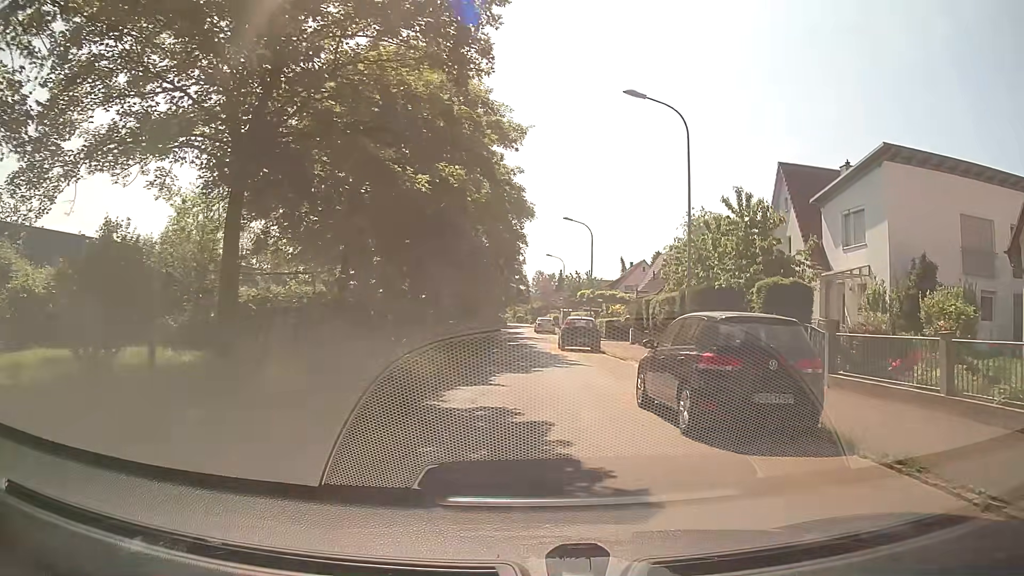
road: residential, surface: asphalt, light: Day
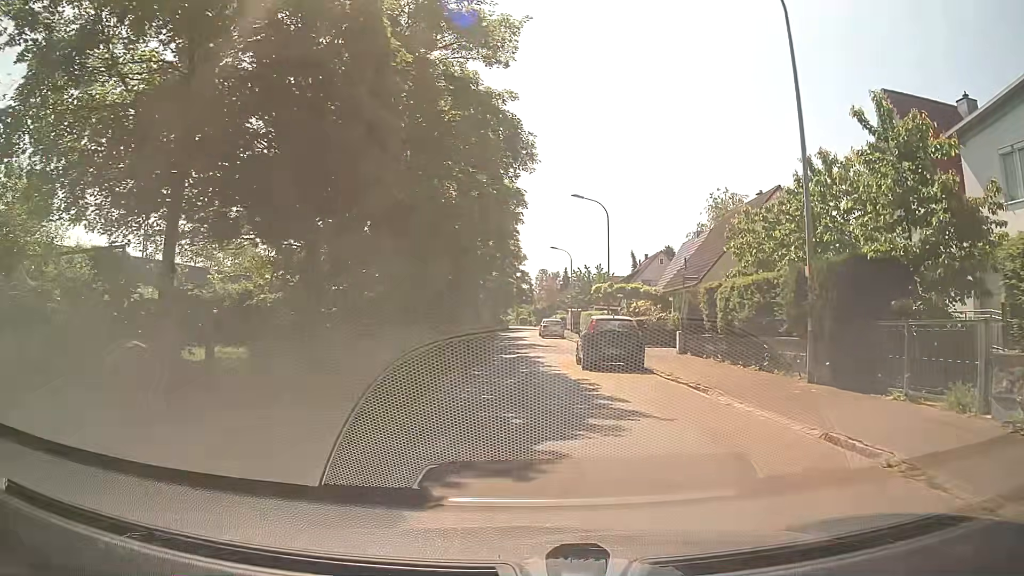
(+0.5, +10.5) m; +1°
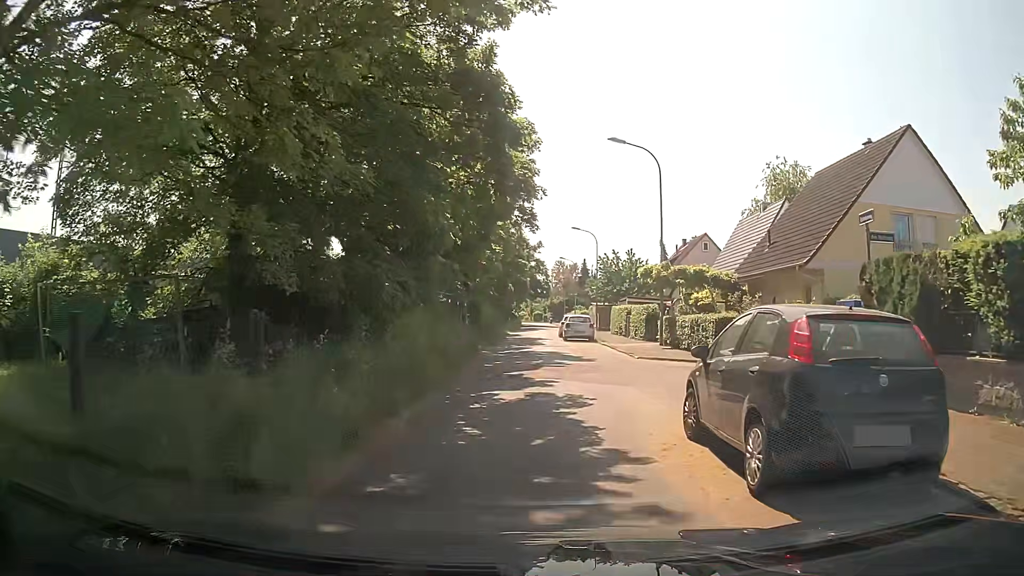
(+0.1, +13.2) m; -2°
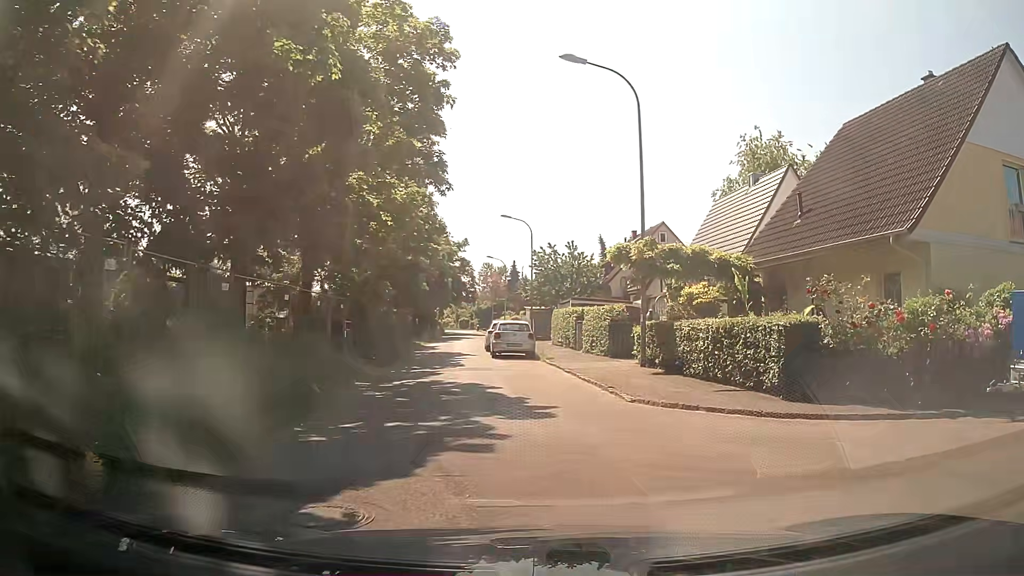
(+0.6, +10.6) m; +7°
(0, +10) (-2, +20) (-3, +30) (-4, +40) (-4, +50) (-4, +60) (-5, +70) (-6, +80) (-7, +90) (-8, +99) m
